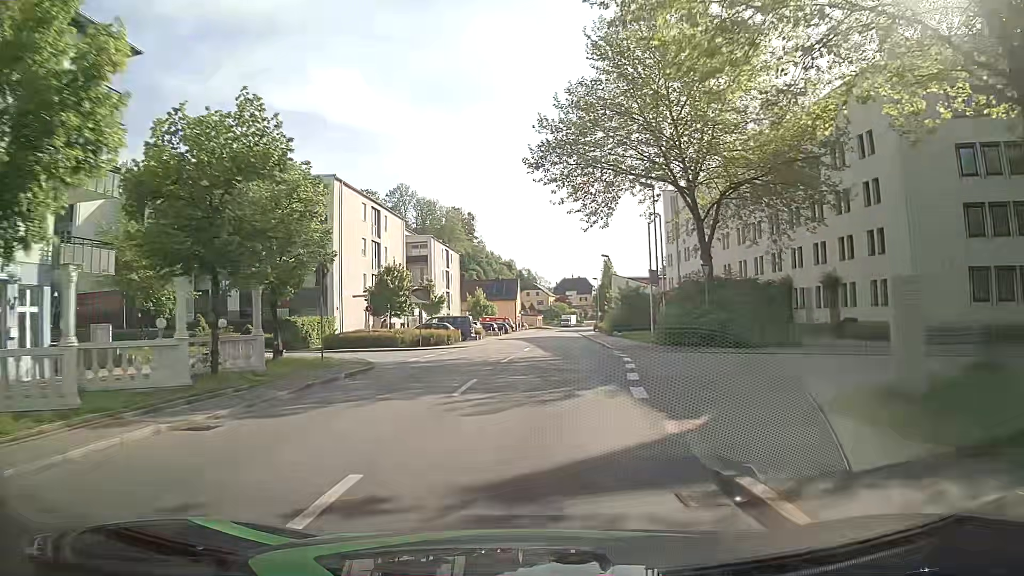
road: tertiary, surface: asphalt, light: Day
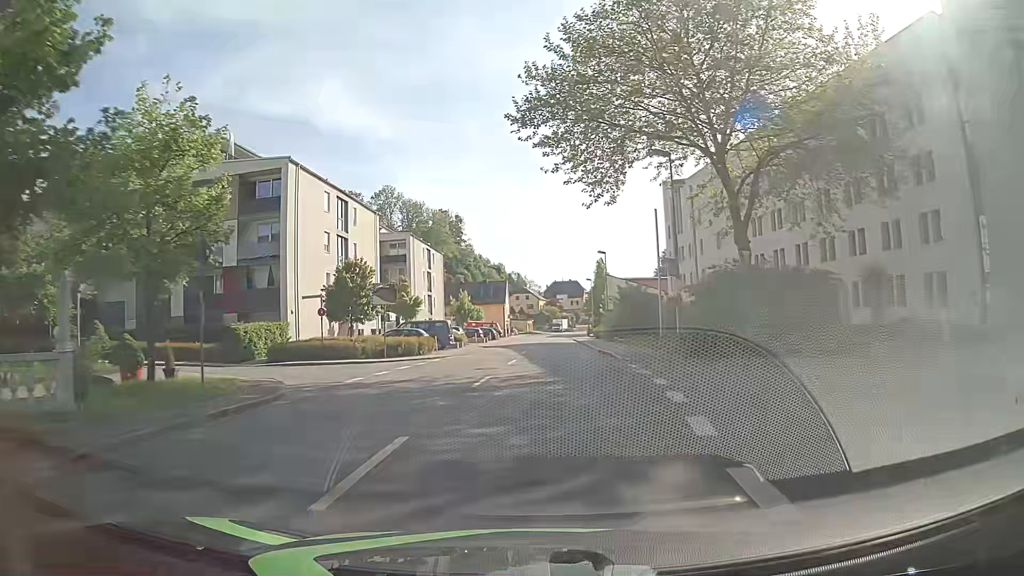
(0.0, +7.1) m; +1°
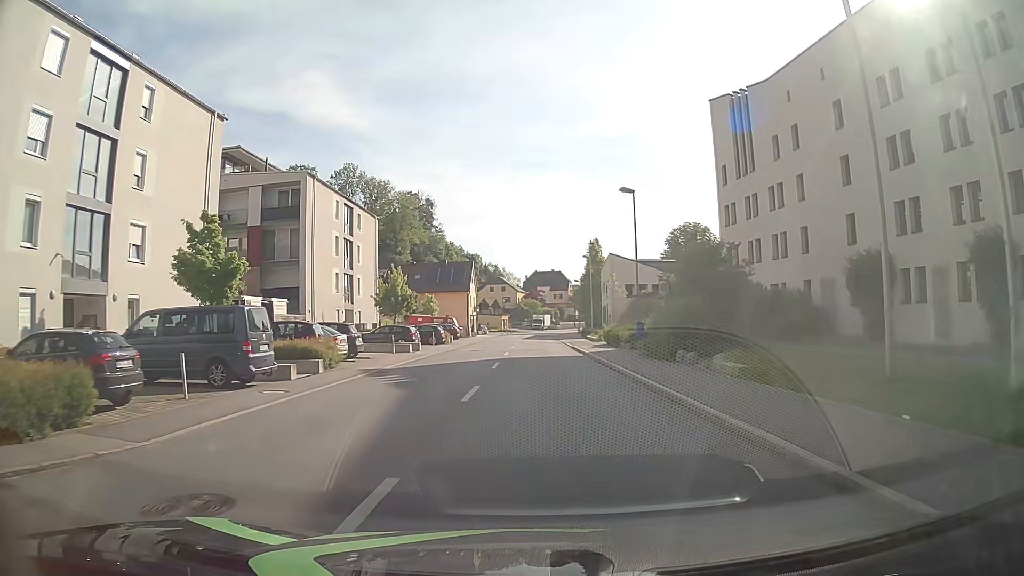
(+0.4, +28.5) m; +2°
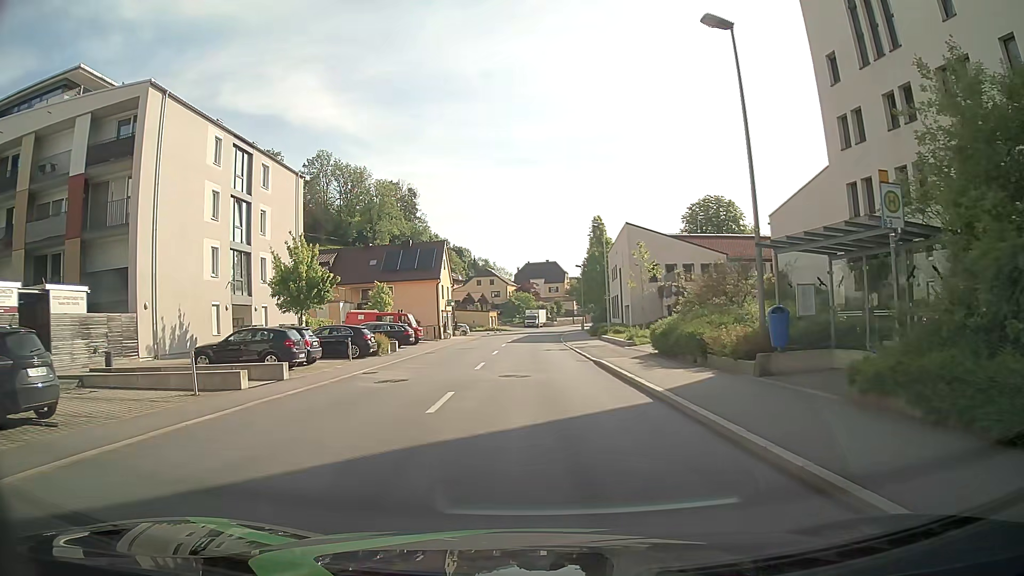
(-0.1, +19.6) m; -1°
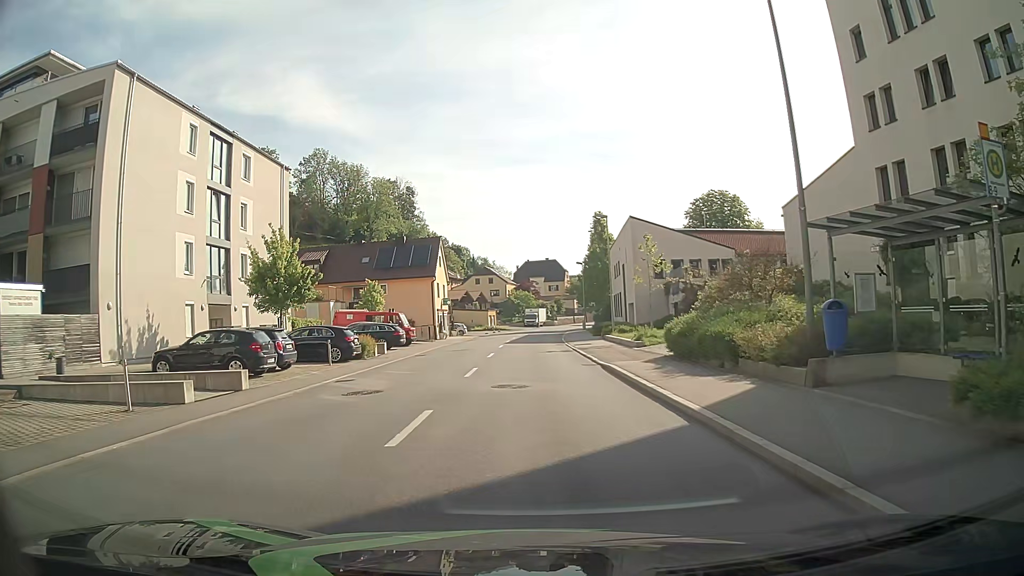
(0.0, +2.6) m; -1°
